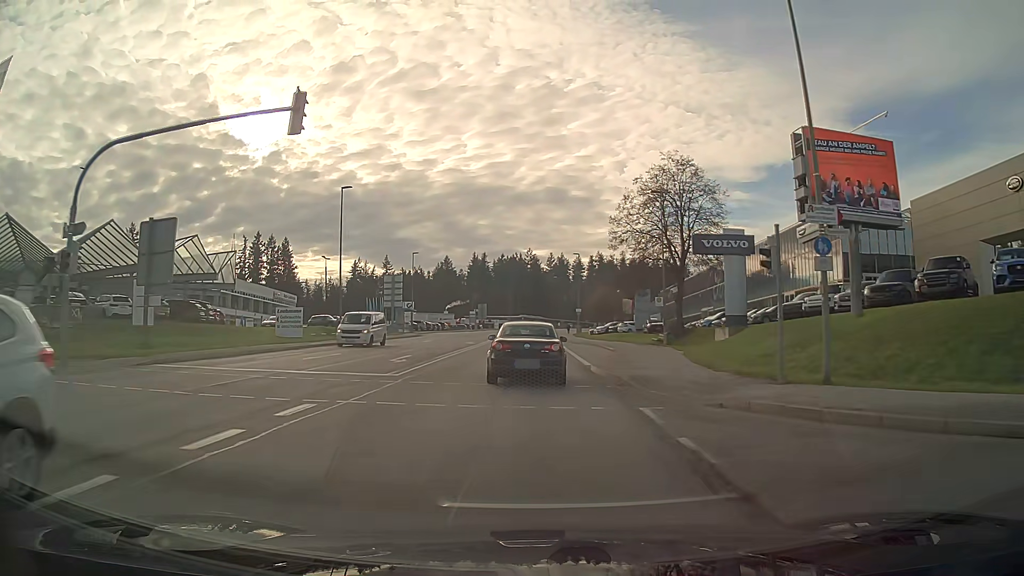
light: Day
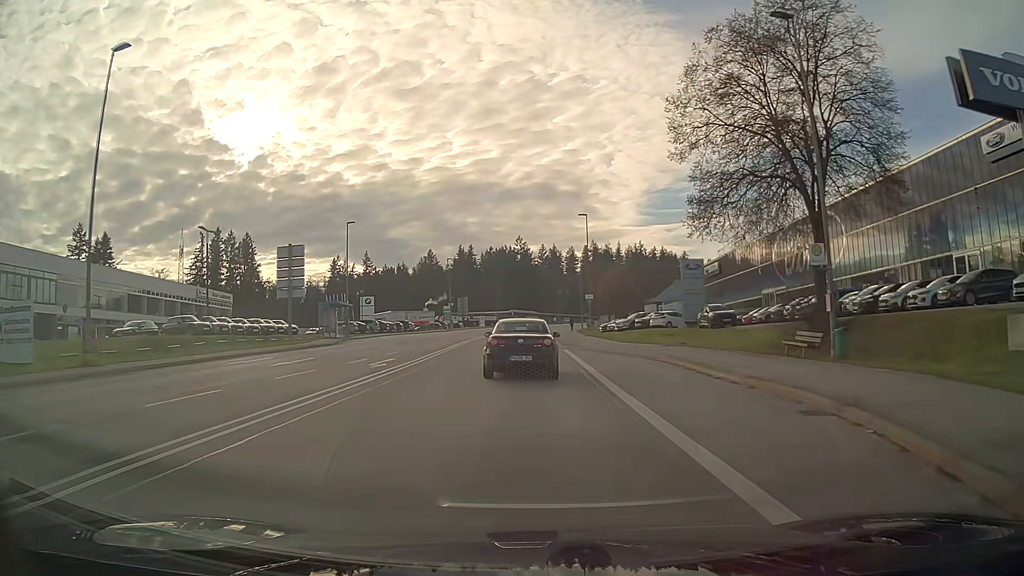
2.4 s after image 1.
(+0.2, +27.3) m; 0°
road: secondary
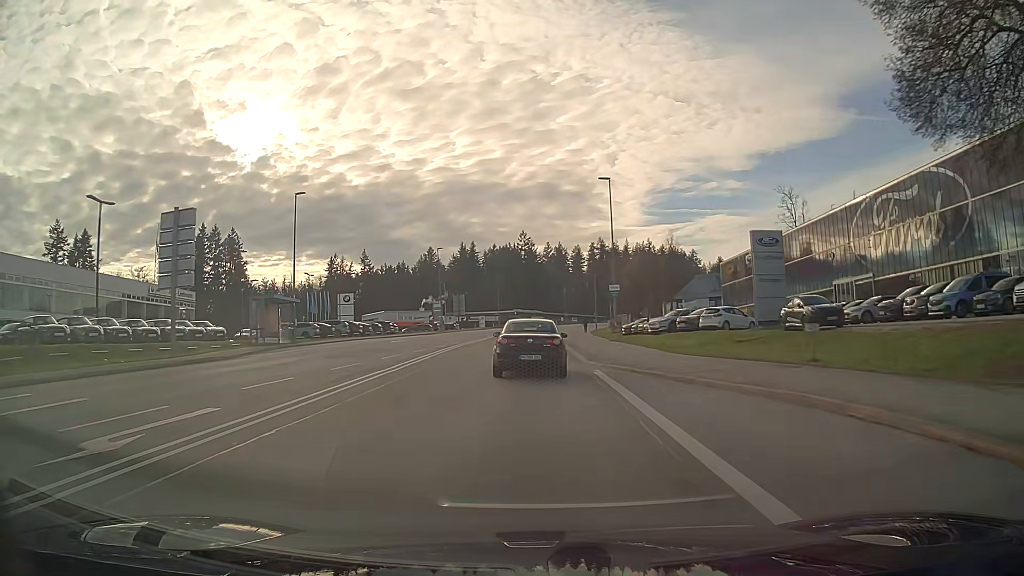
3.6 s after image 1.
(0.0, +14.8) m; 0°
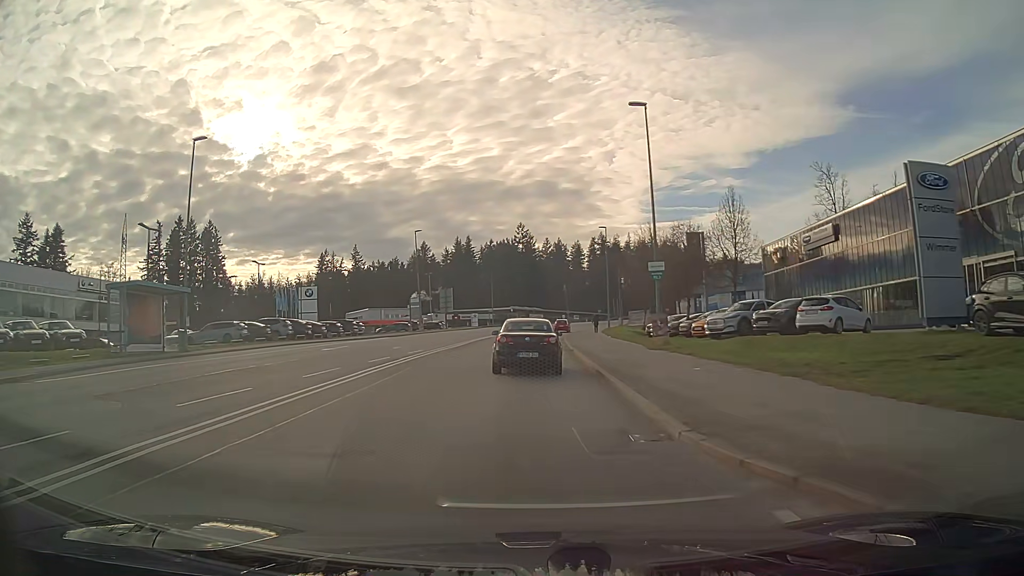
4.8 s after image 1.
(0.0, +15.1) m; 0°
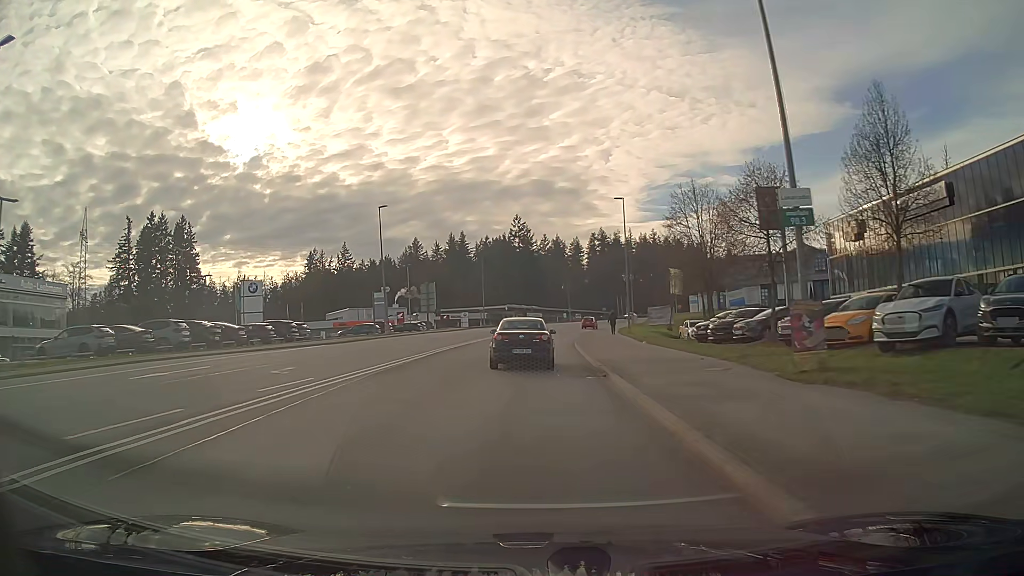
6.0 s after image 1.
(0.0, +15.4) m; 0°
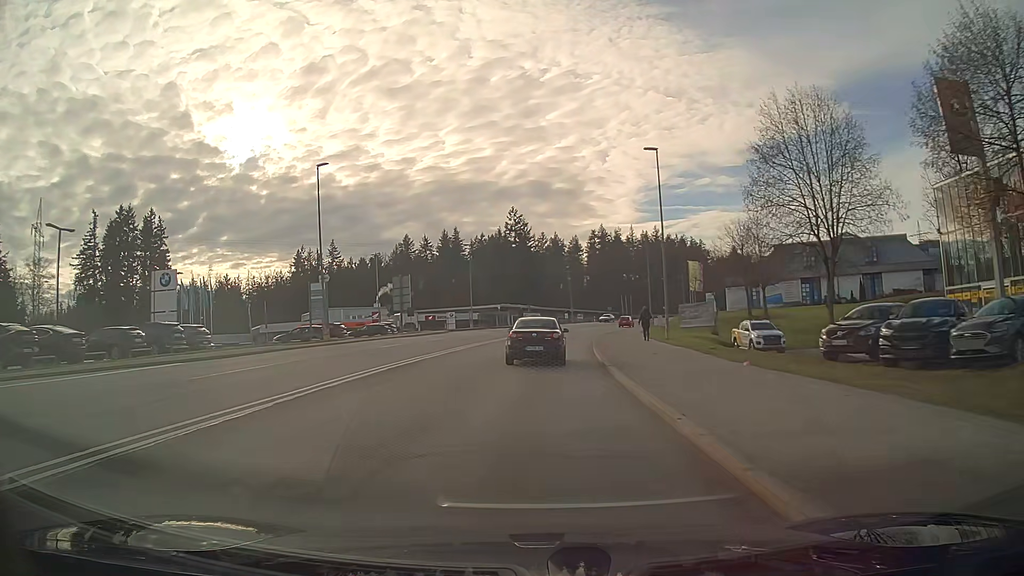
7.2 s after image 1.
(+0.1, +15.6) m; 0°
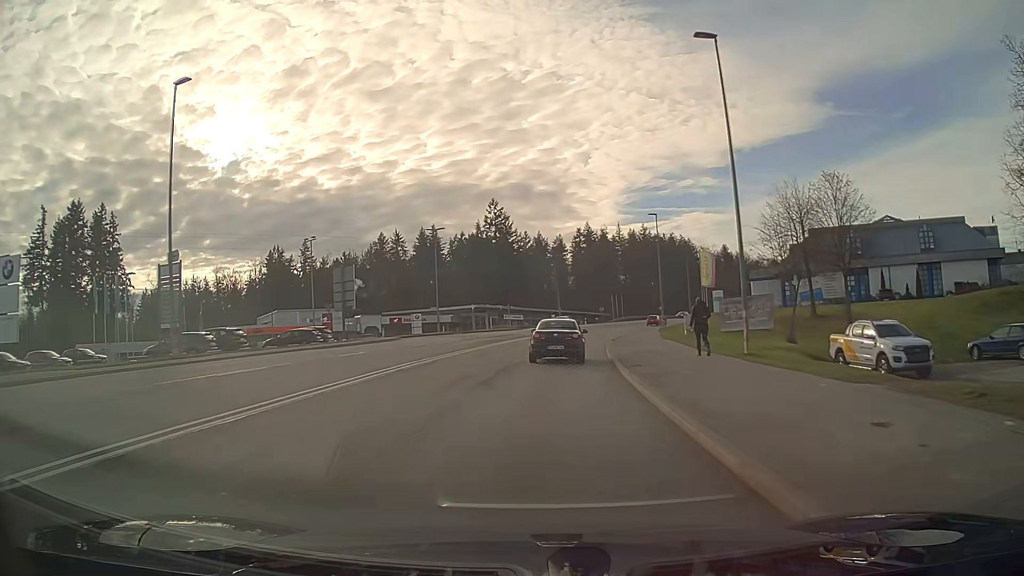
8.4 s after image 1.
(+0.2, +15.9) m; +2°
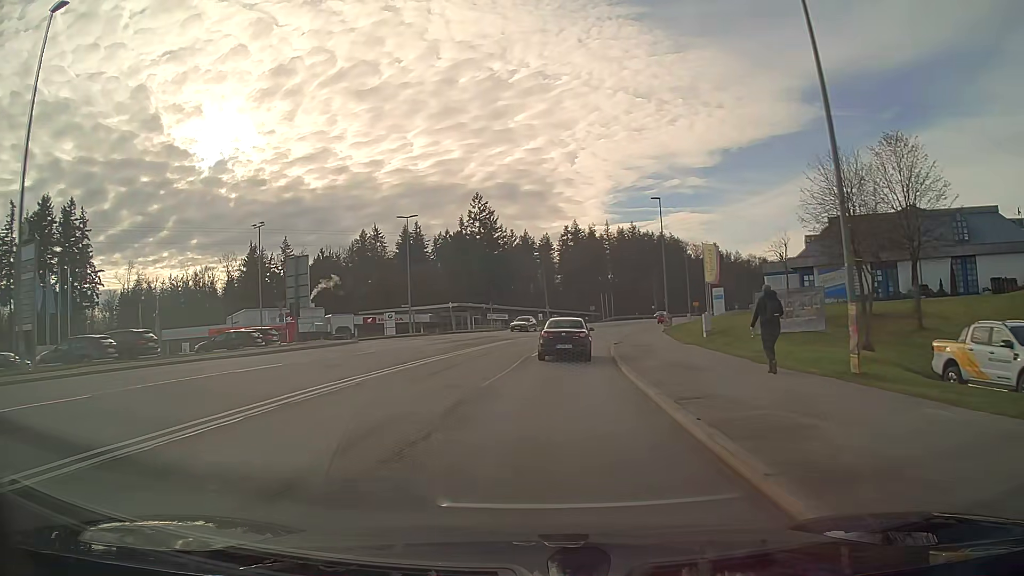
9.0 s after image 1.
(+0.1, +8.0) m; +1°
(0, +10) (+1, +20) (+2, +30) (+3, +40) (+5, +50) (+7, +60) (+9, +69) (+12, +79) (+15, +88) (+19, +98) m
